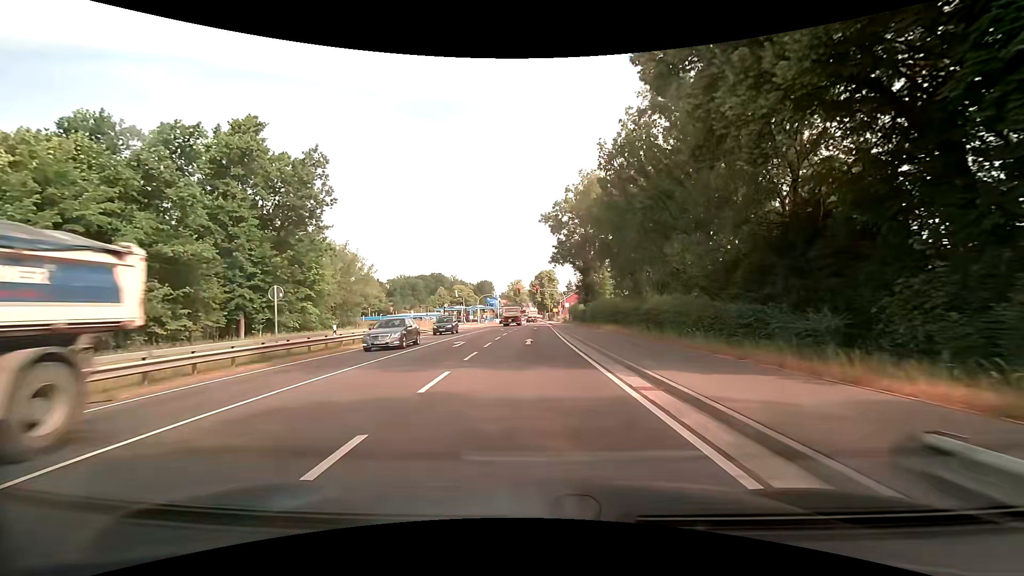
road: secondary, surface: asphalt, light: Day
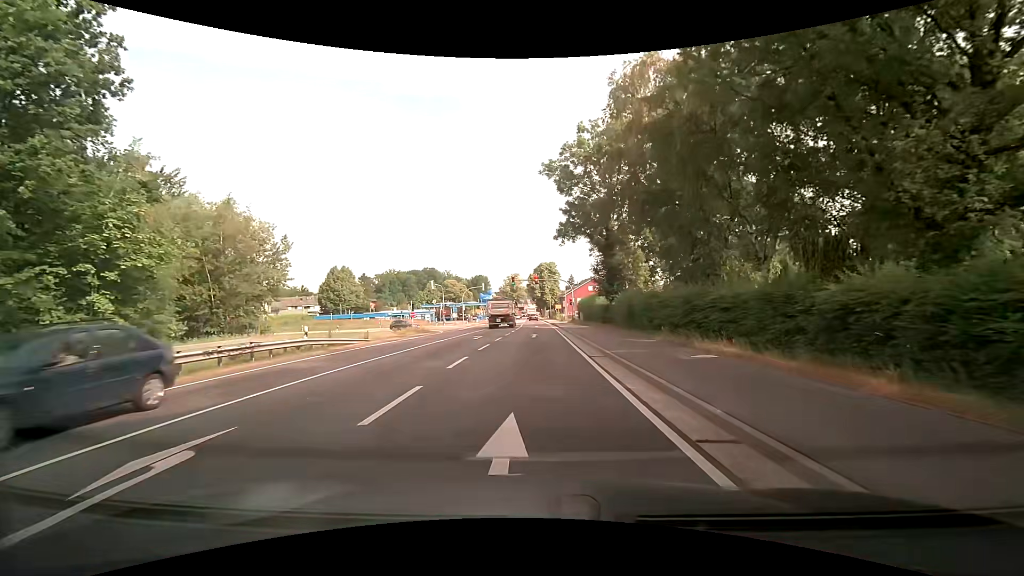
(+0.1, +20.2) m; 0°
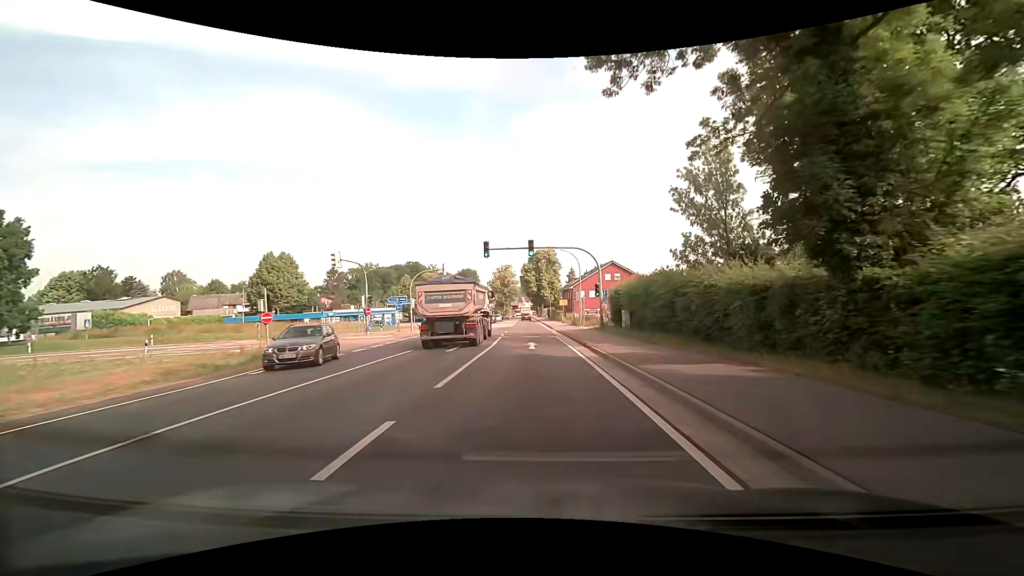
(+0.2, +32.3) m; +1°
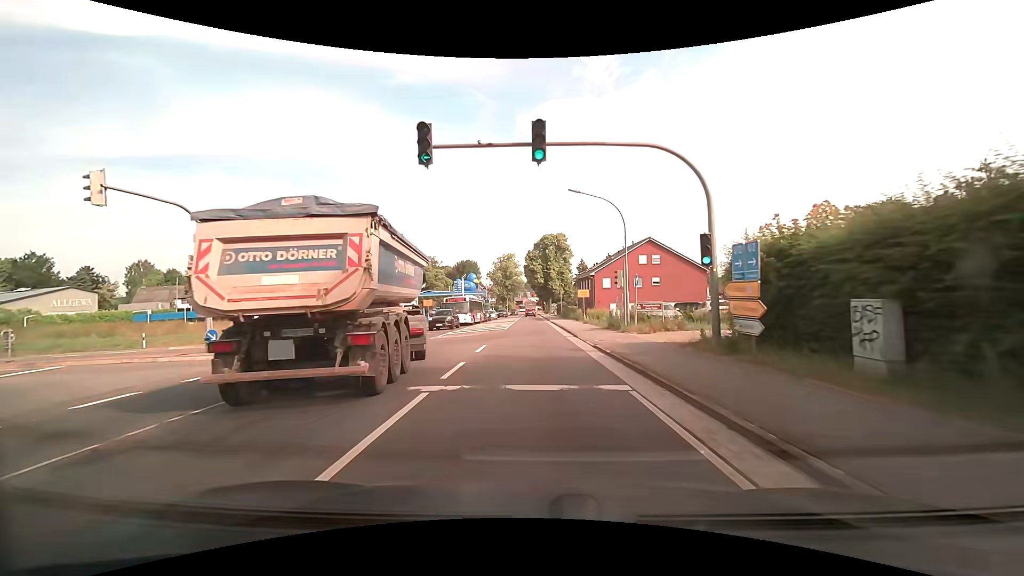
(-0.2, +21.3) m; -1°
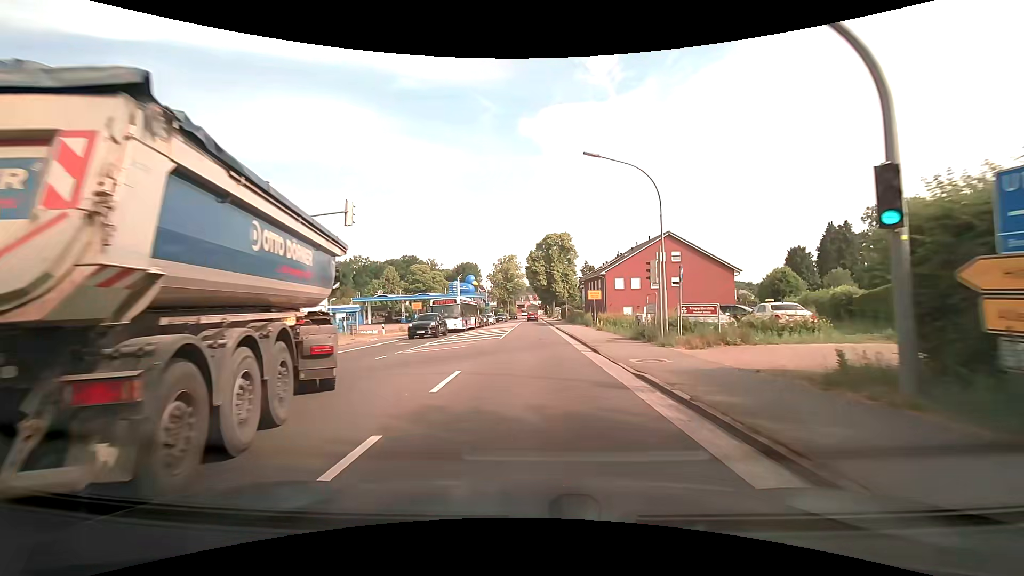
(0.0, +7.0) m; 0°
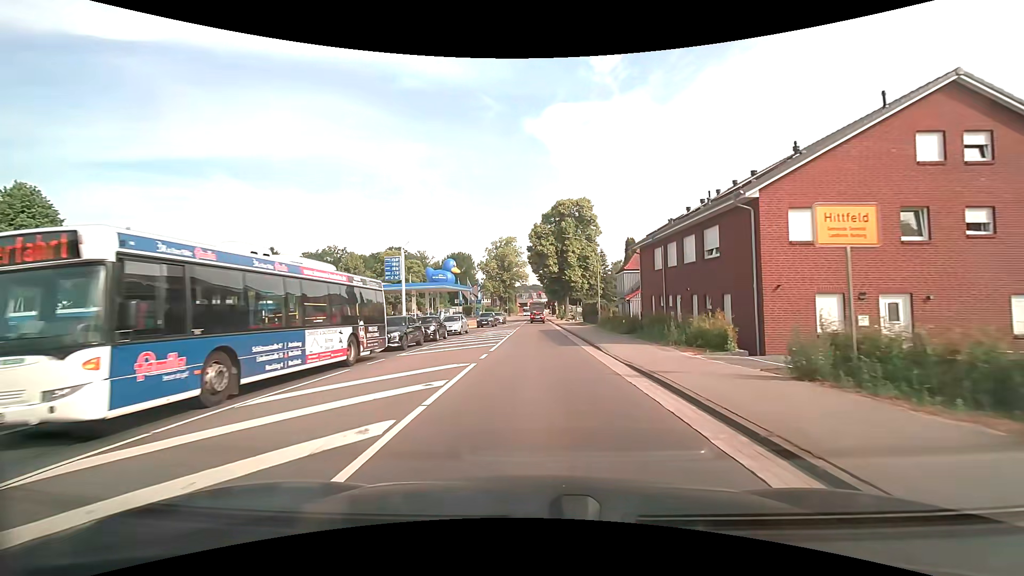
(-0.1, +33.1) m; 0°
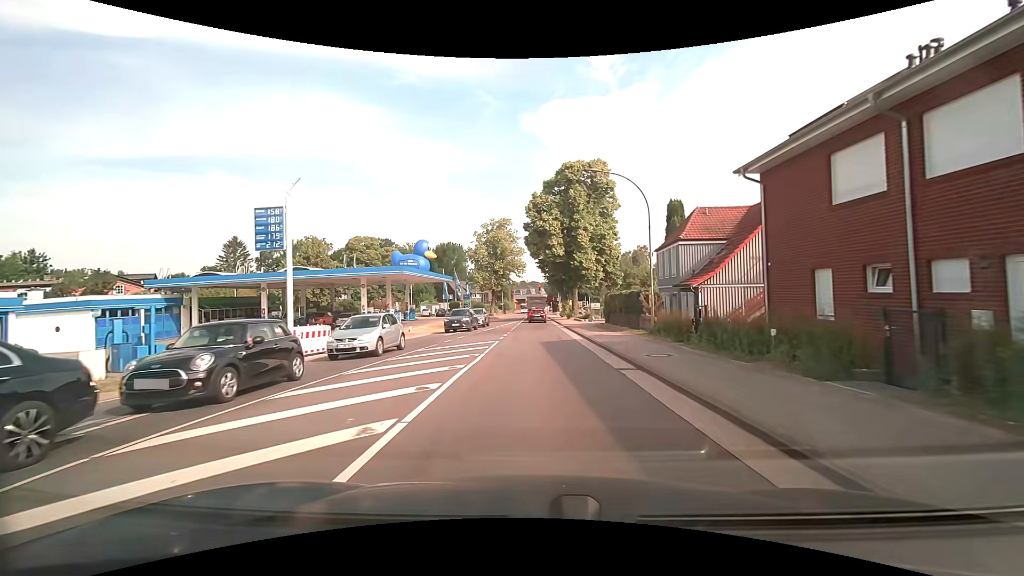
(0.0, +18.5) m; +1°
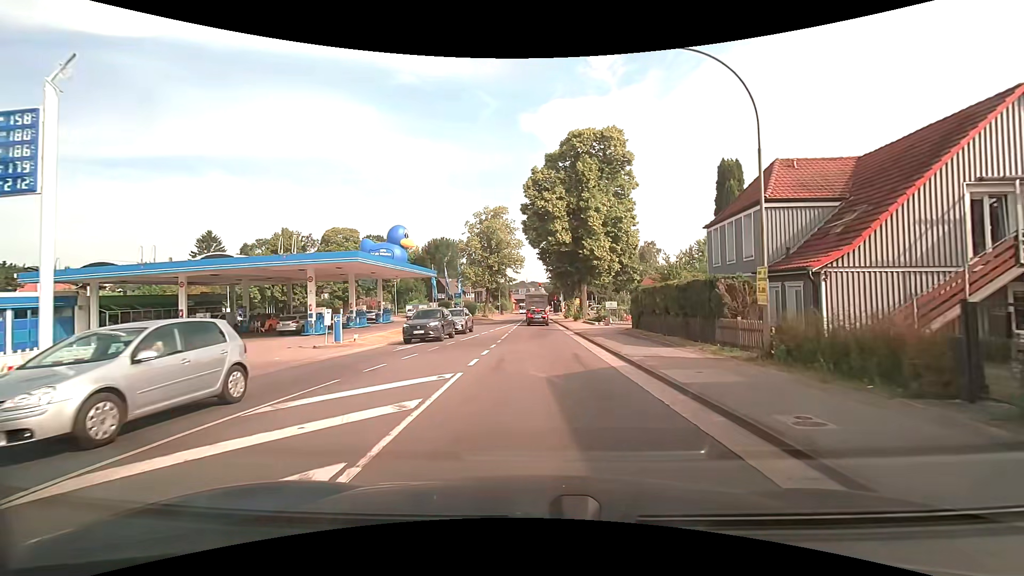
(-0.1, +10.7) m; -1°
(0, +10) (0, +20) (0, +30) (0, +40) (0, +50) (0, +60) (0, +70) (0, +80) (0, +90) (+1, +100) m
